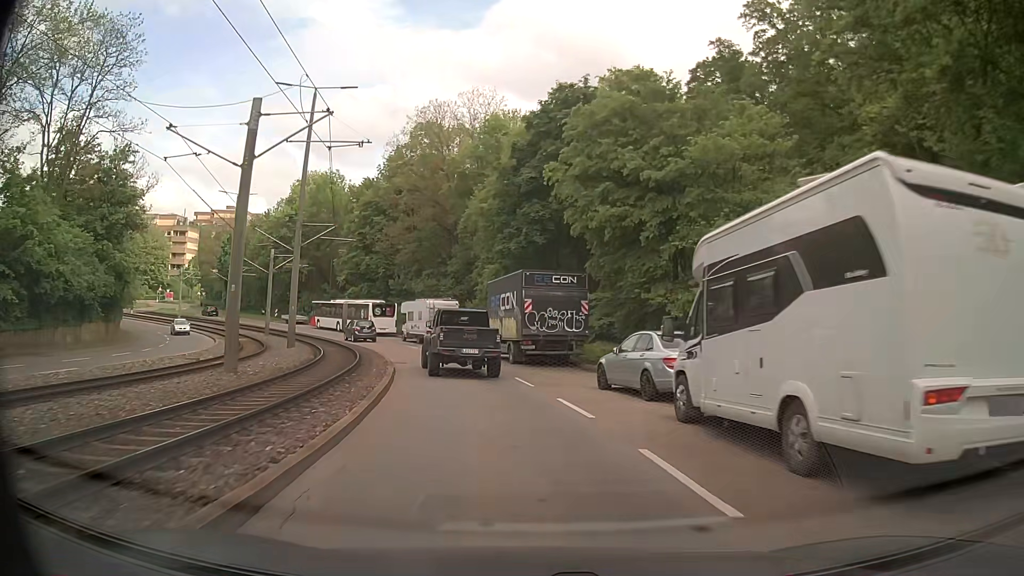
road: secondary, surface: asphalt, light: Day
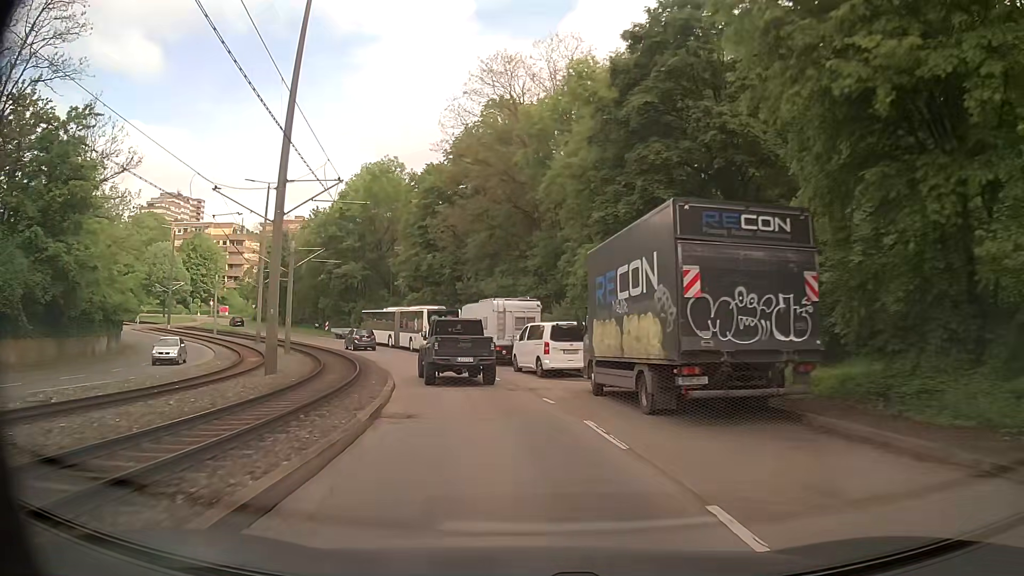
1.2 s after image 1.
(-0.8, +14.2) m; -6°
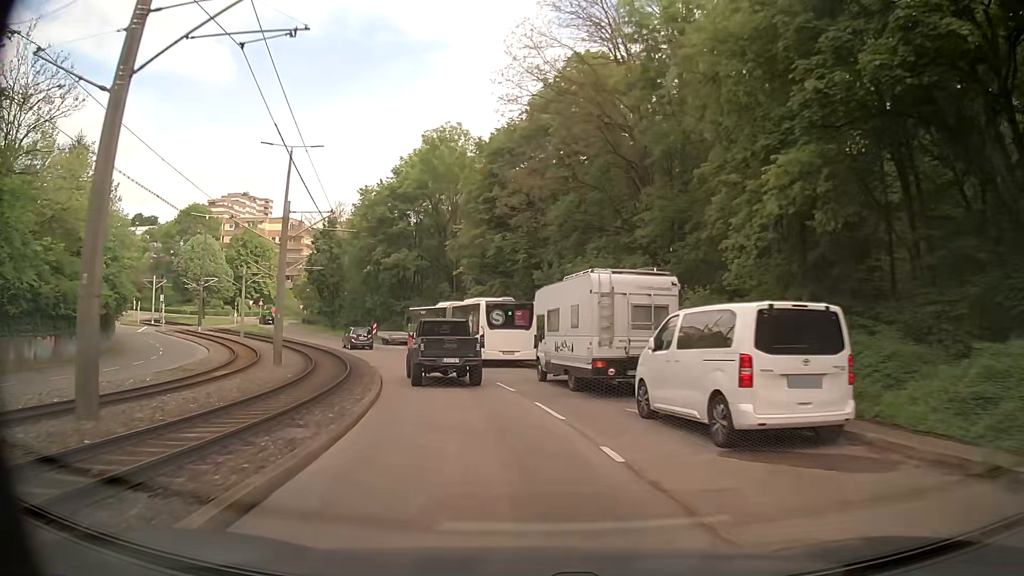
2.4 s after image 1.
(-1.1, +14.3) m; -8°
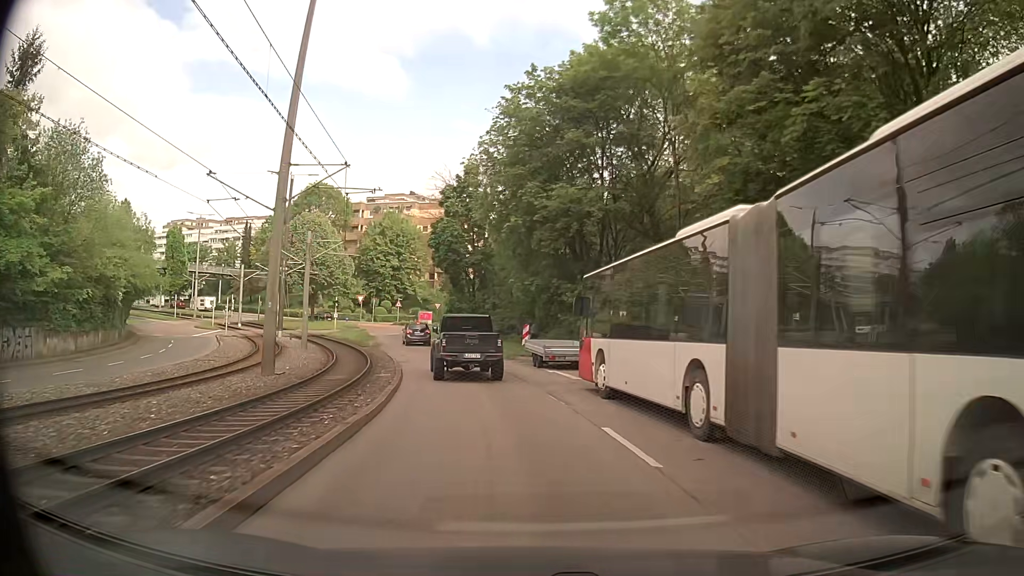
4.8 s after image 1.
(-4.2, +28.1) m; -16°
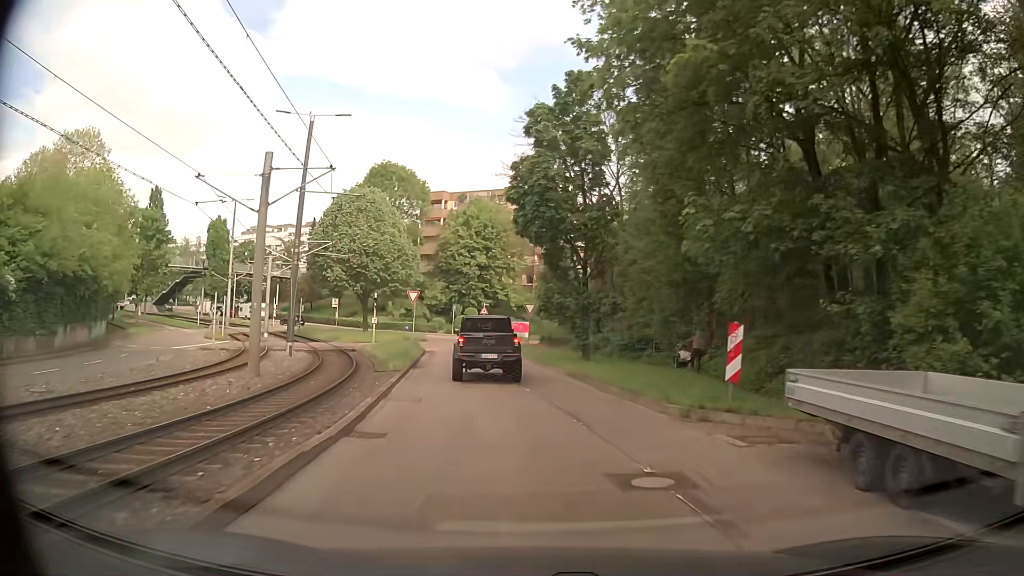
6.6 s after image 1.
(-1.7, +20.3) m; -9°
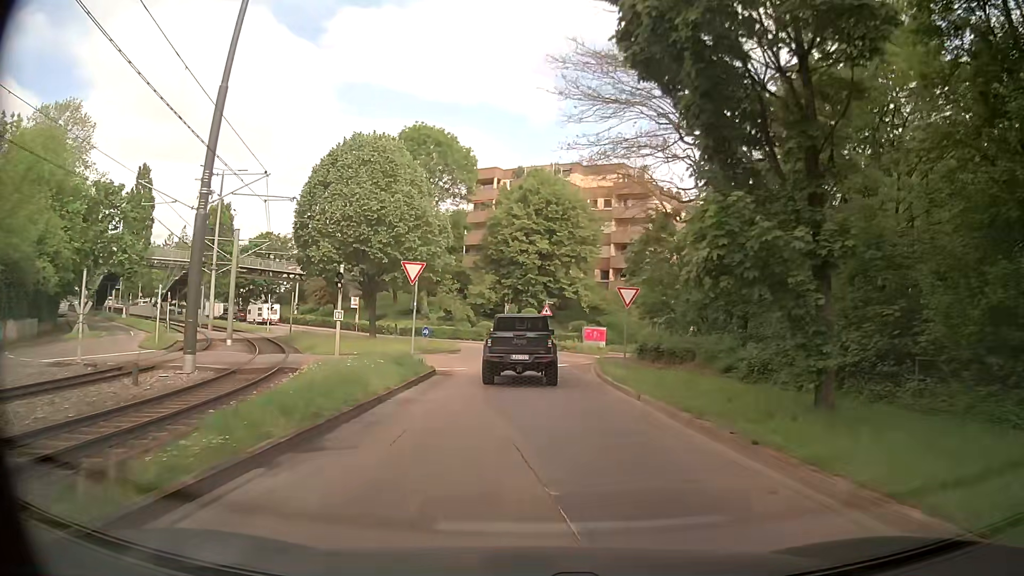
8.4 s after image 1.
(-1.2, +18.9) m; -6°
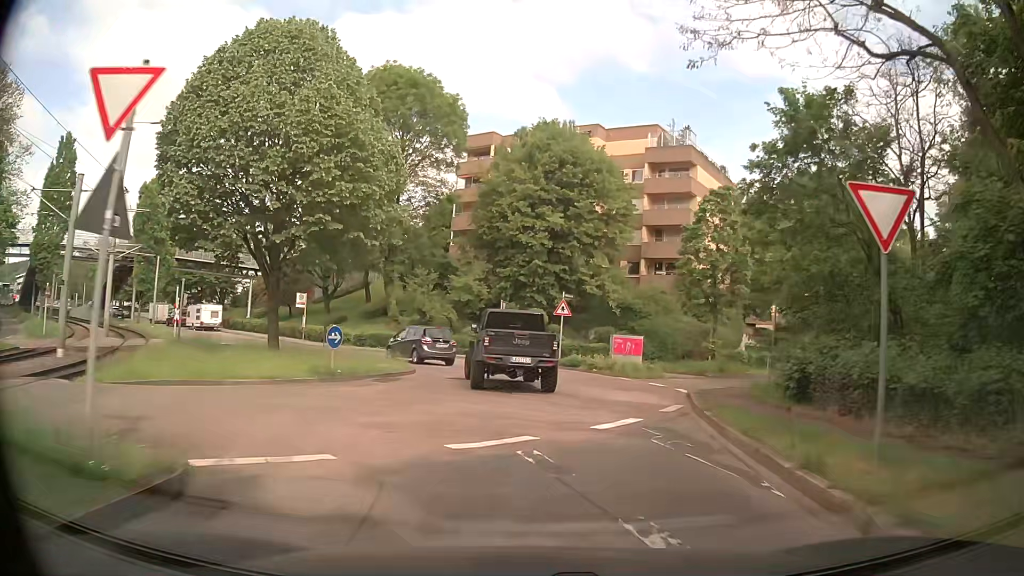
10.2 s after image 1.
(-0.2, +17.3) m; 0°
